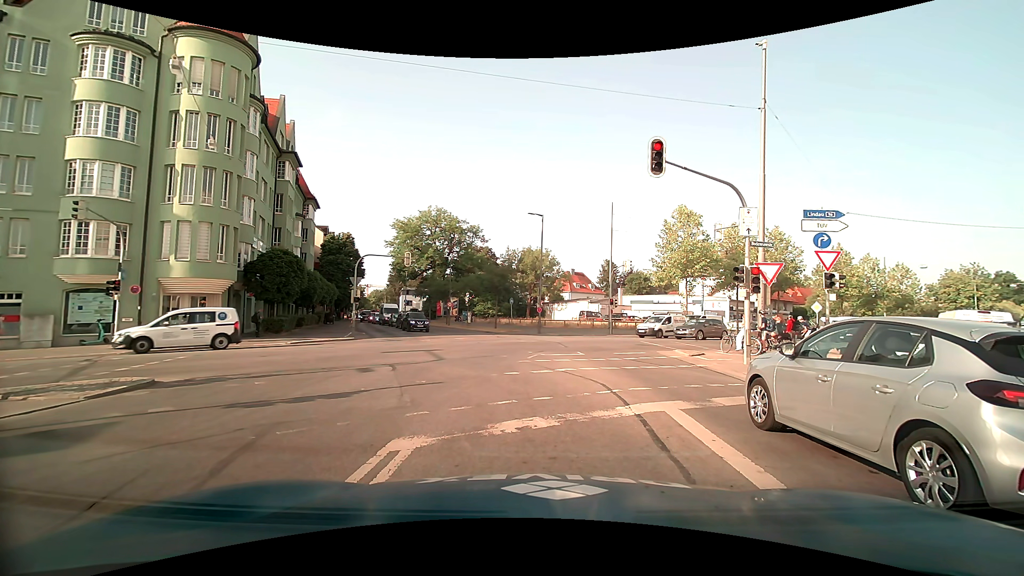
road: primary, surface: asphalt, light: Day
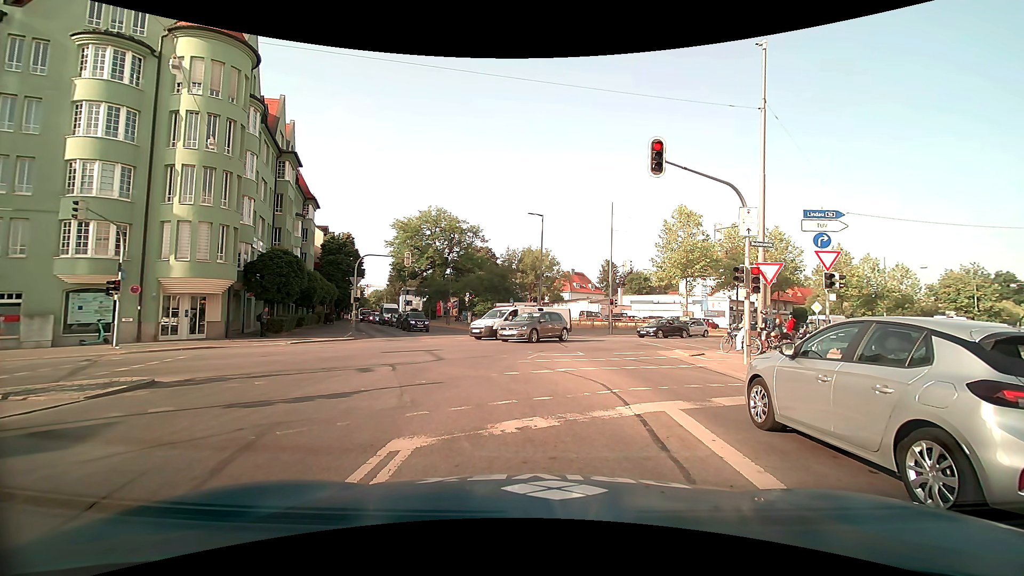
(0.0, 0.0) m; 0°
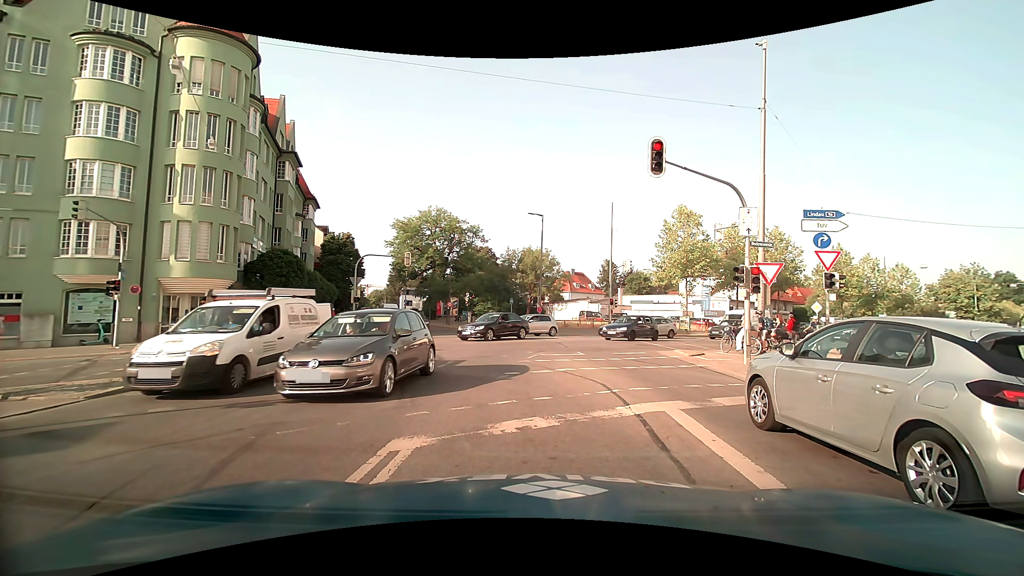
(0.0, 0.0) m; 0°
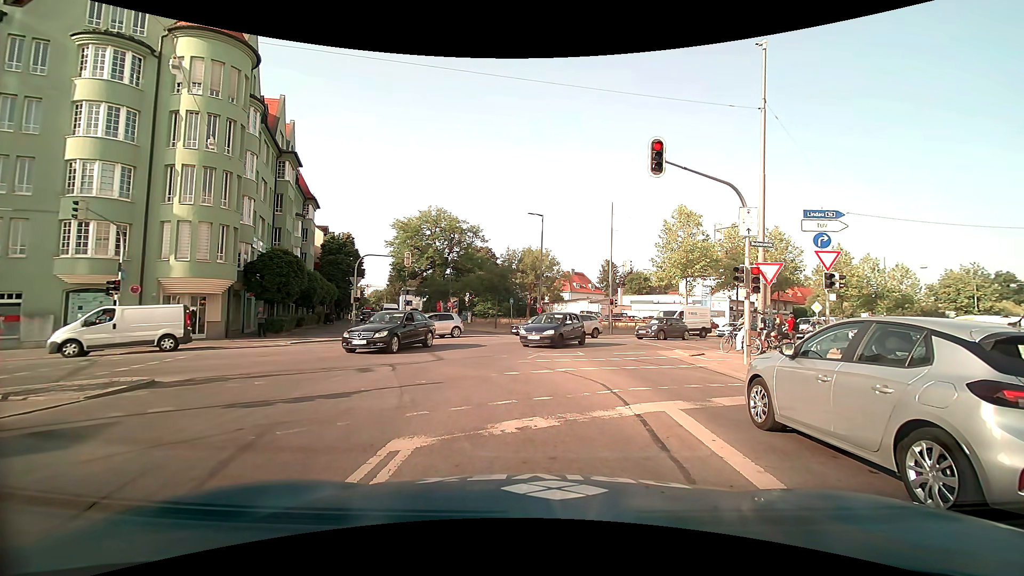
(0.0, 0.0) m; 0°
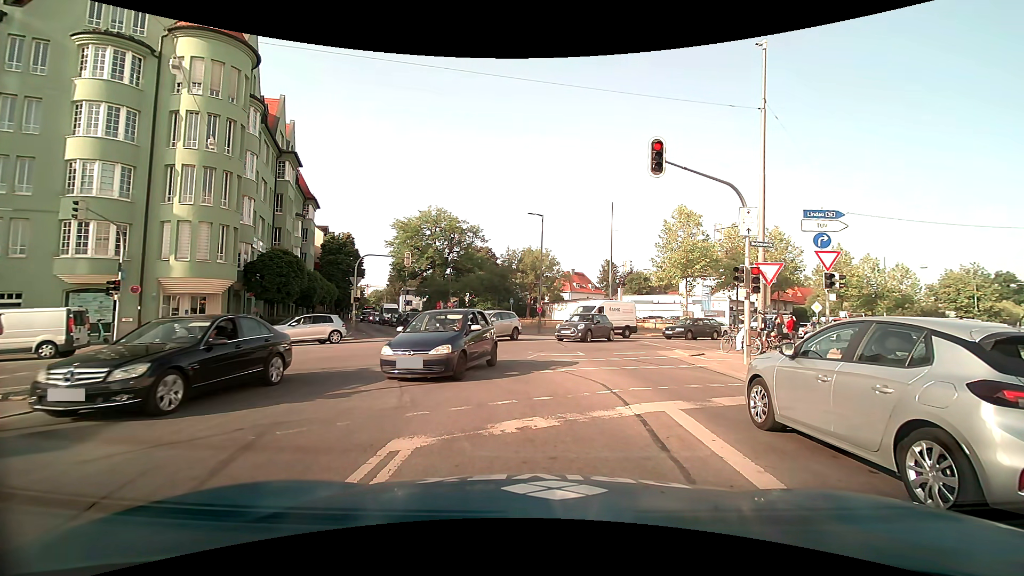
(0.0, 0.0) m; 0°
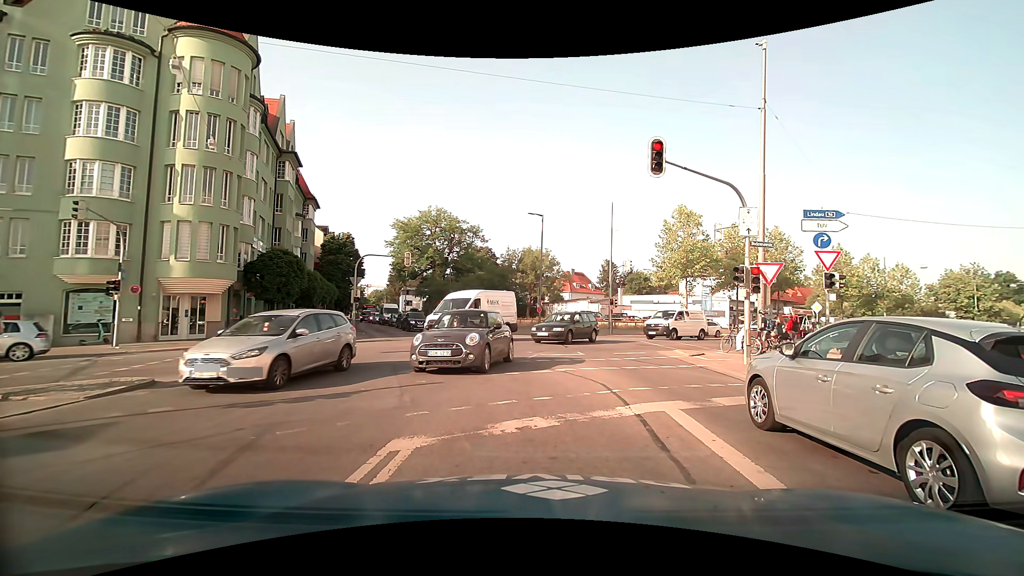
(0.0, 0.0) m; 0°
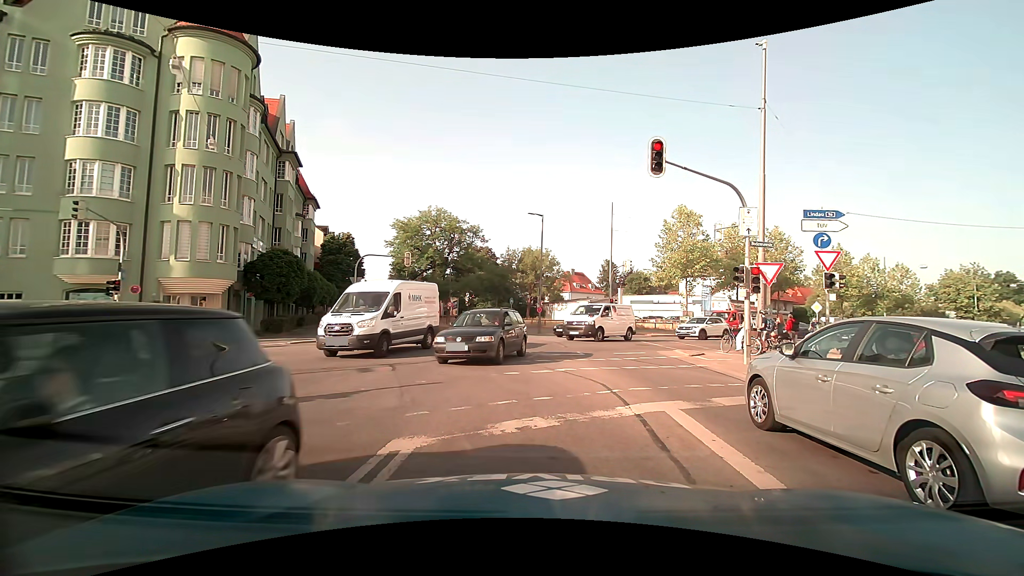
(0.0, 0.0) m; 0°
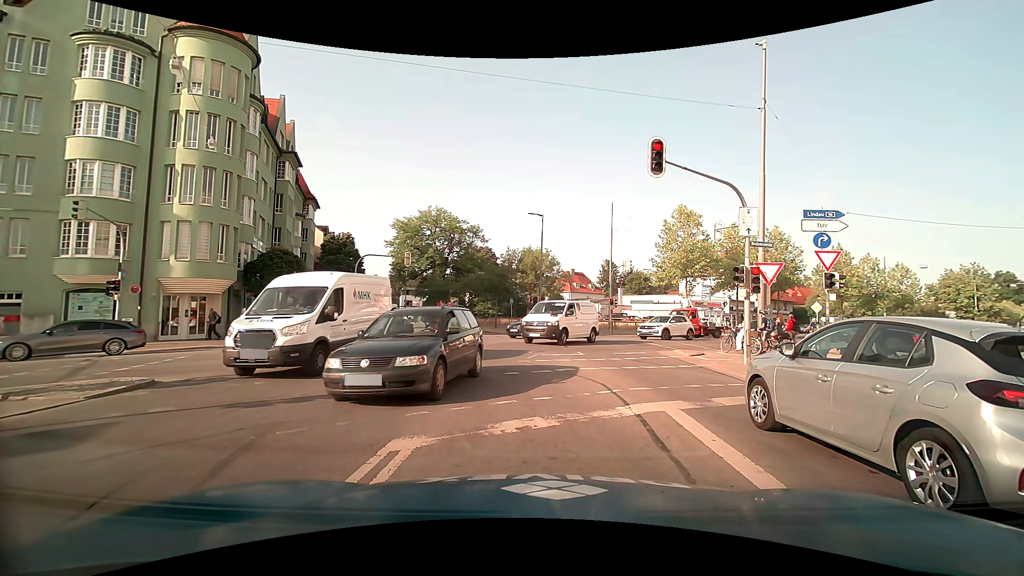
(0.0, 0.0) m; 0°
